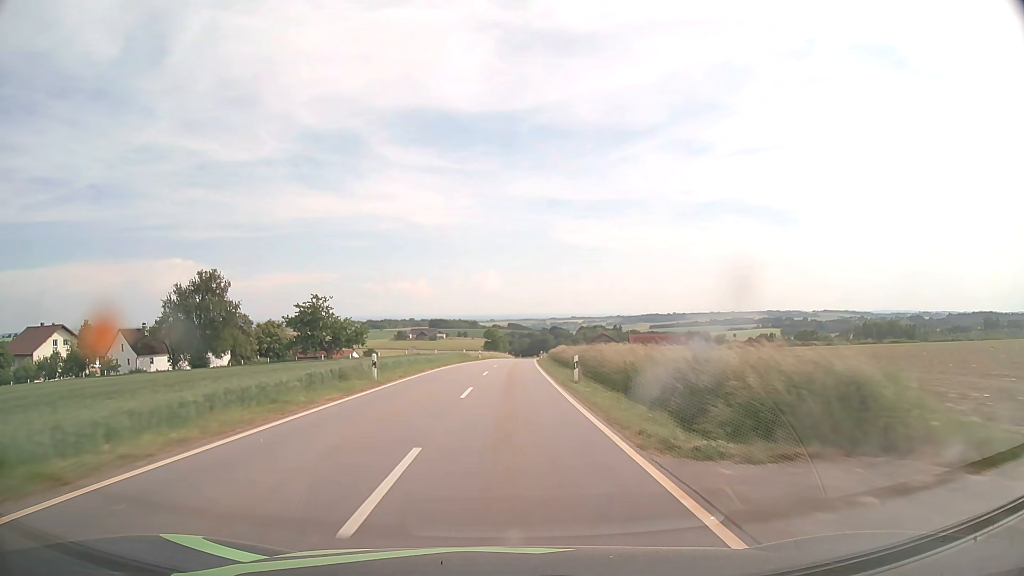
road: tertiary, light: Day
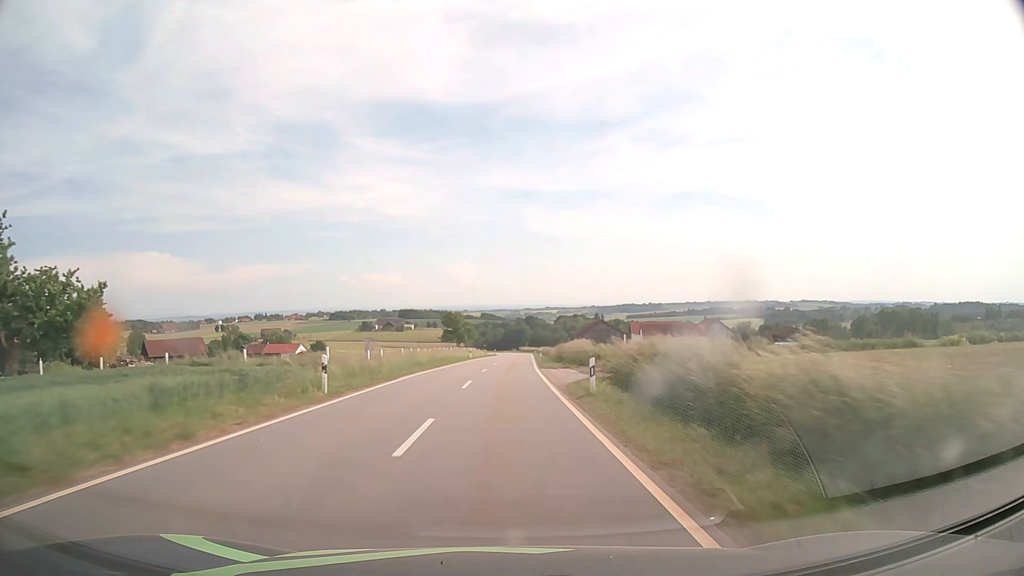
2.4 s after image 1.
(+1.1, +57.3) m; +2°
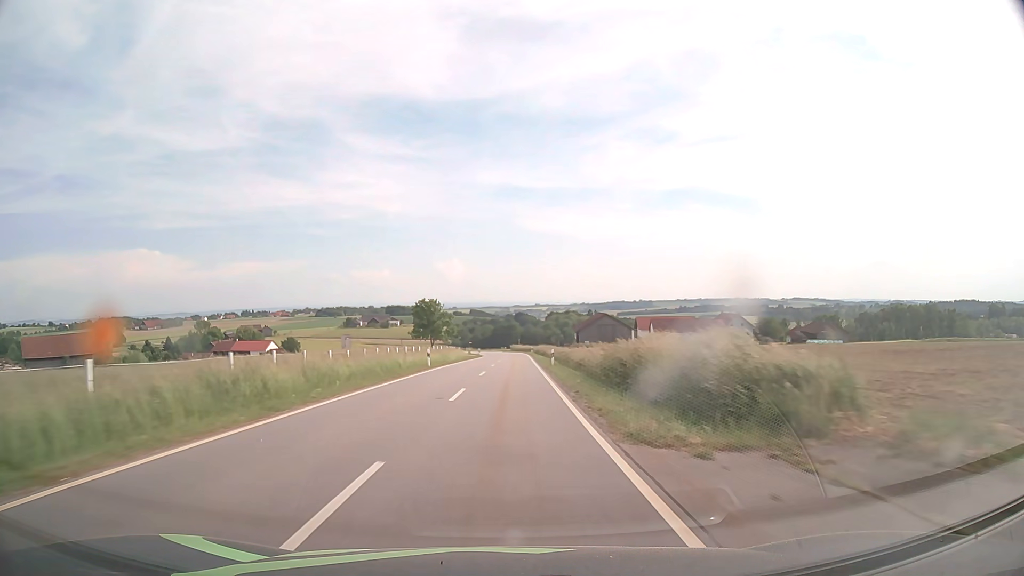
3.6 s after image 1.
(+0.2, +28.6) m; +1°
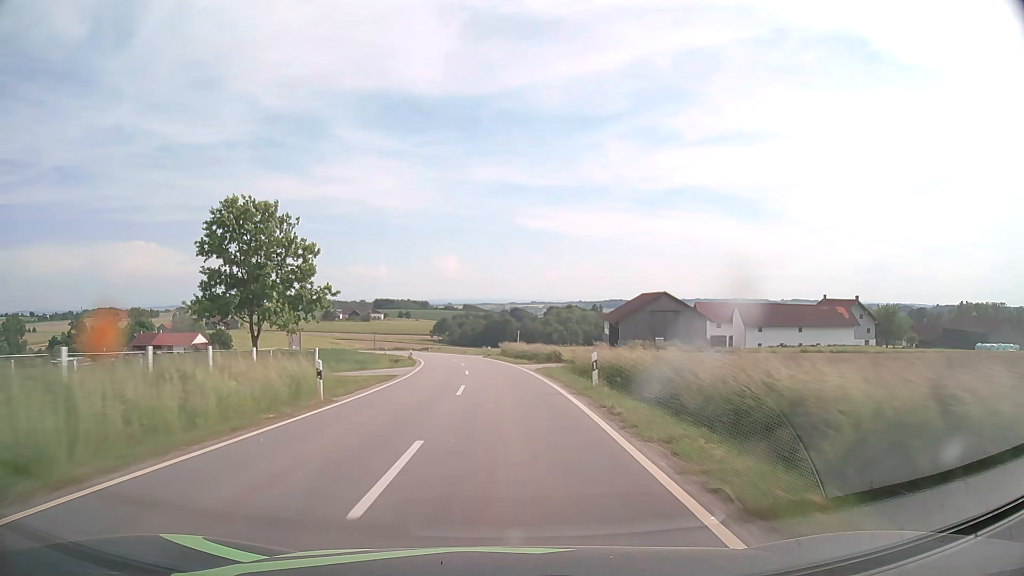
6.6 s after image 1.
(+1.0, +71.2) m; 0°
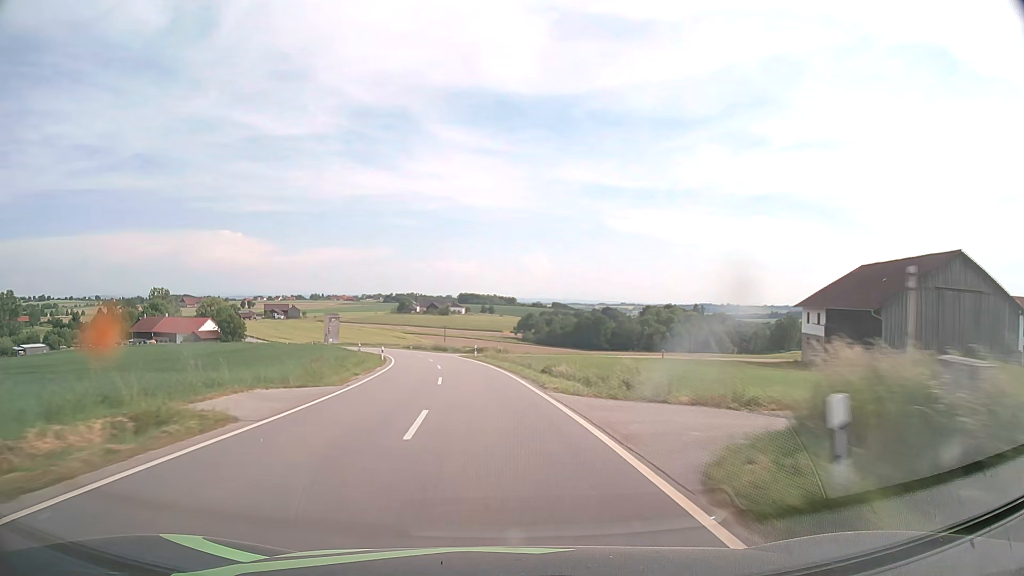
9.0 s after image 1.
(-3.0, +56.6) m; -7°
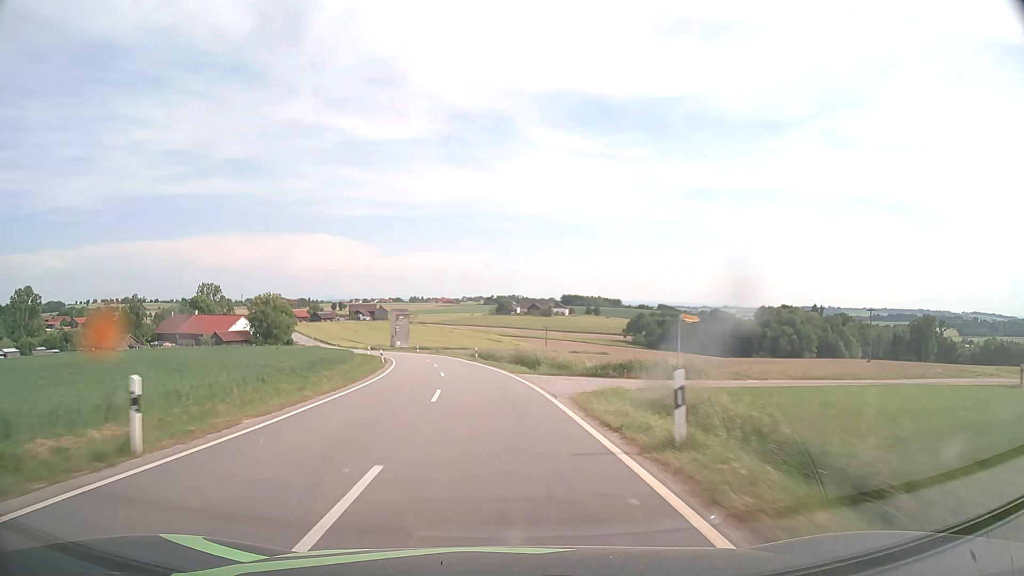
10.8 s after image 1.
(-3.0, +42.3) m; -9°
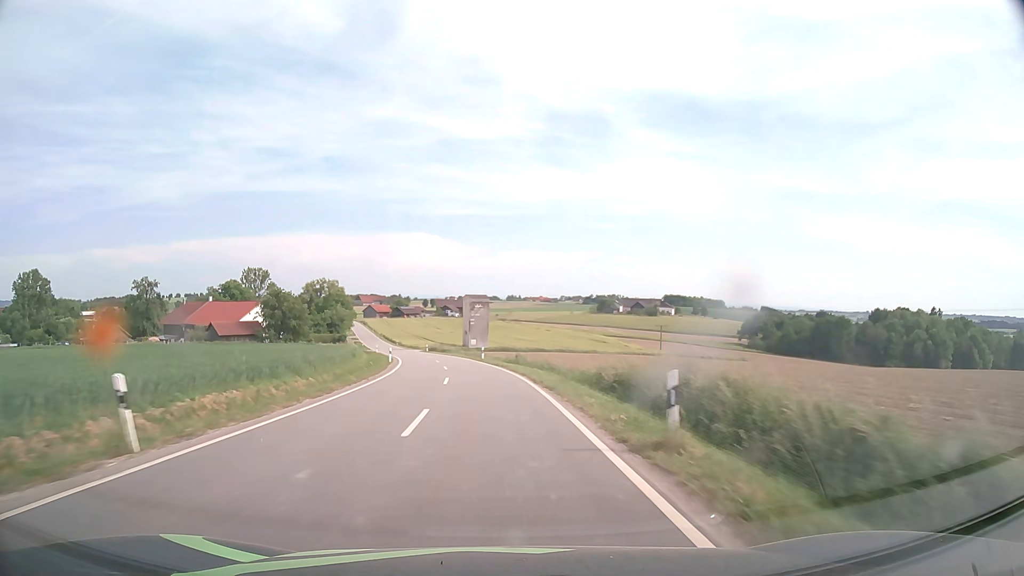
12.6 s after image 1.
(-3.0, +42.4) m; -8°
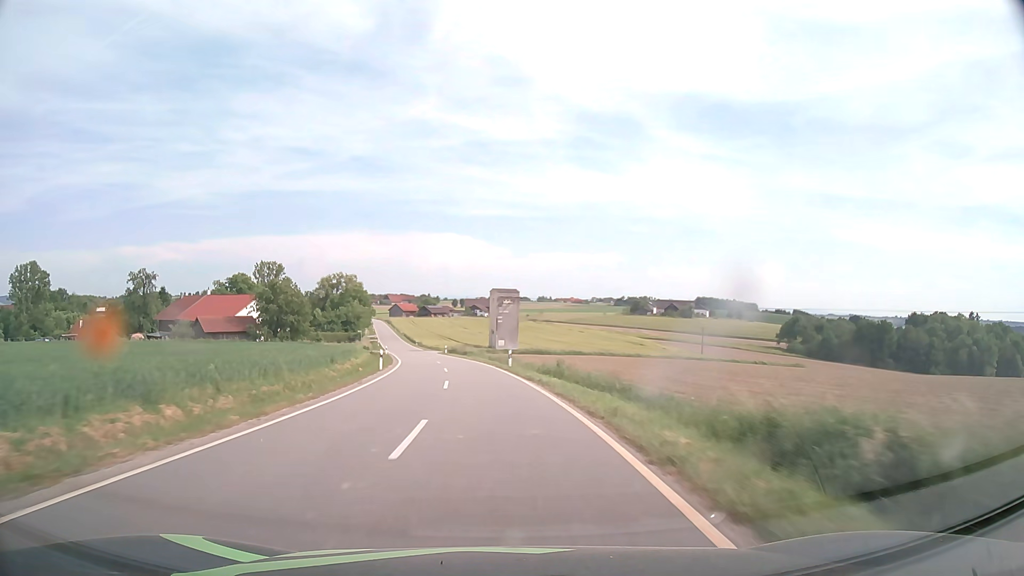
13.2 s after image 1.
(-0.3, +14.2) m; -3°
(0, +10) (-1, +20) (-1, +30) (-2, +40) (-4, +50) (-6, +60) (-7, +69) (-9, +79) (-11, +89) (-14, +99) m
